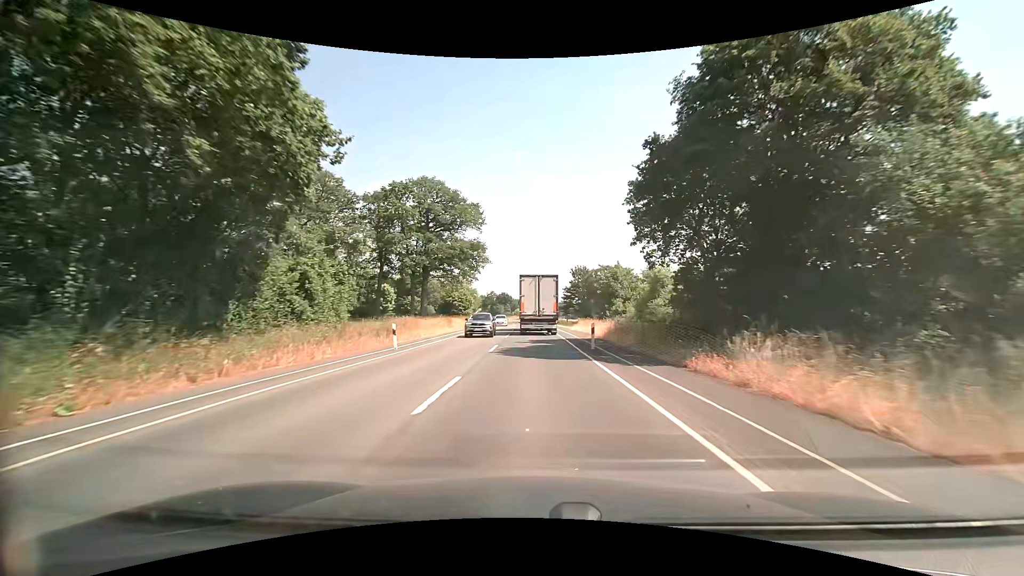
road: secondary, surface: asphalt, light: Day
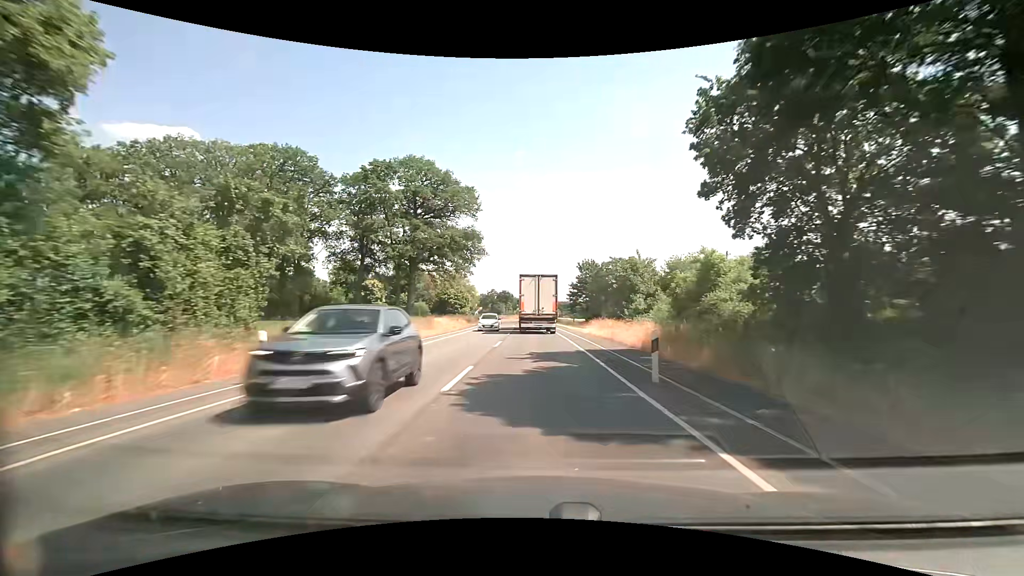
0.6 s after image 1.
(0.0, +10.0) m; -1°
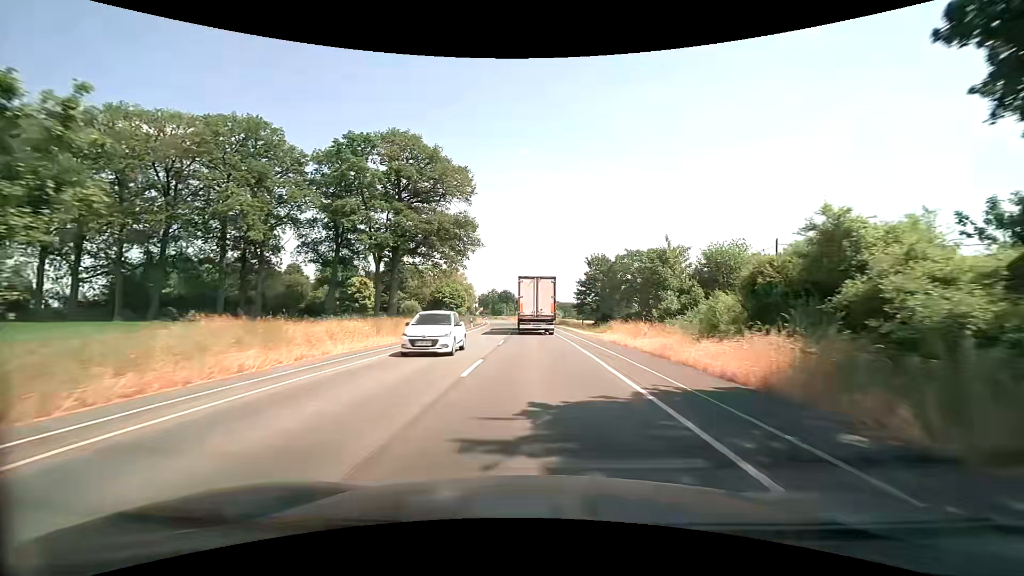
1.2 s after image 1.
(0.0, +10.1) m; 0°
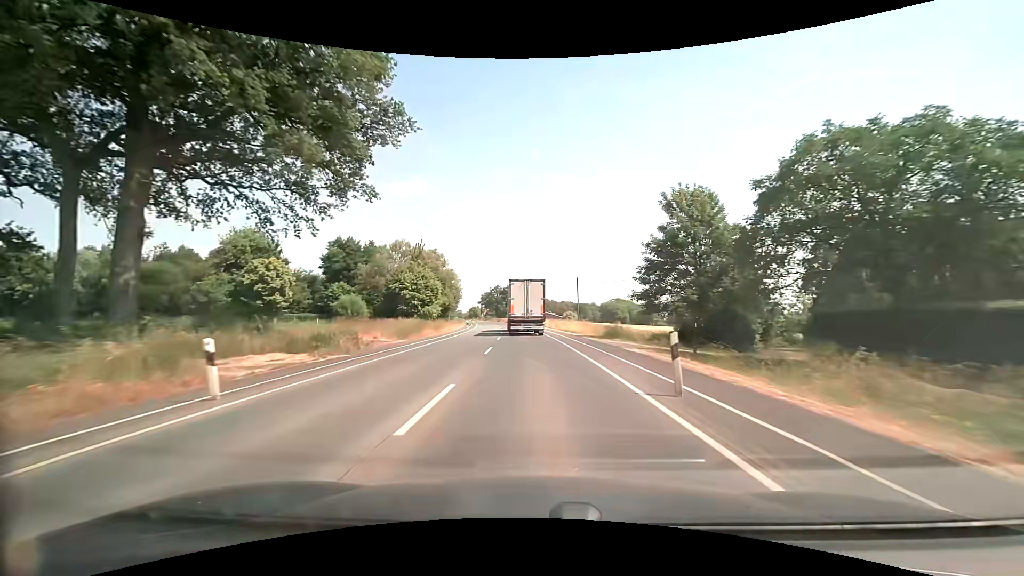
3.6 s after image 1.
(-0.3, +41.4) m; -1°
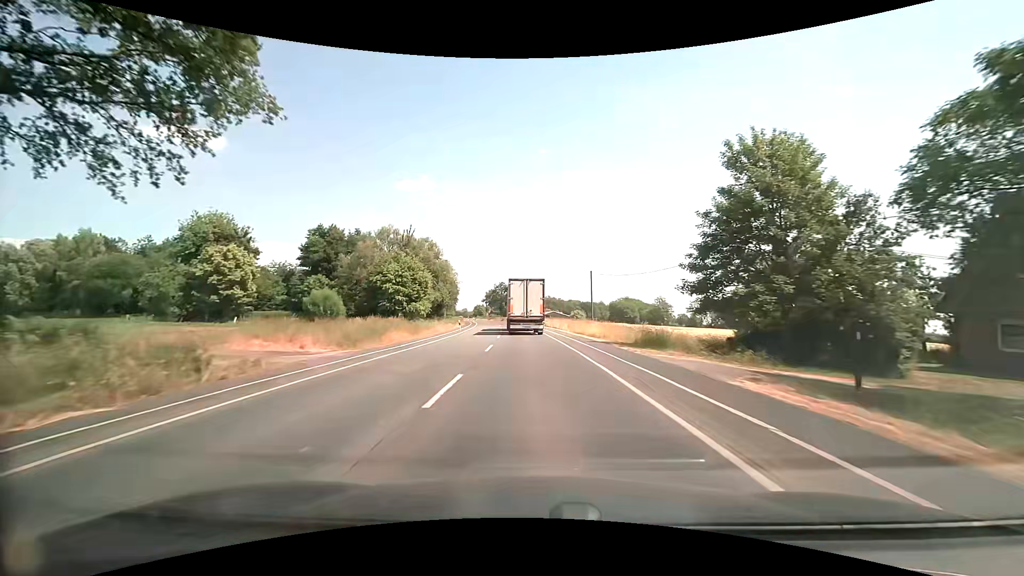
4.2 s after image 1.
(-0.1, +10.7) m; -1°
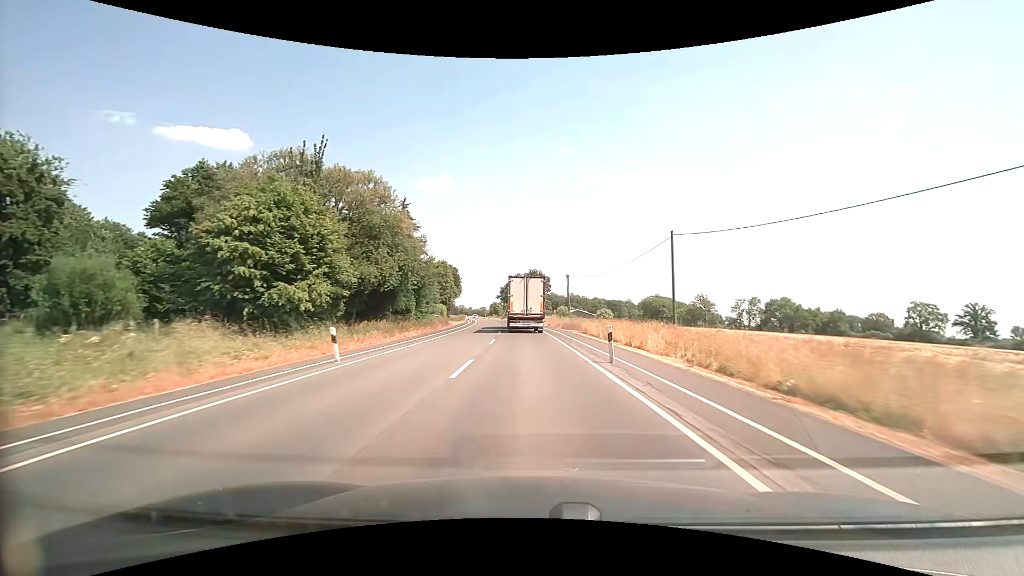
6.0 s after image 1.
(-0.8, +33.1) m; -3°
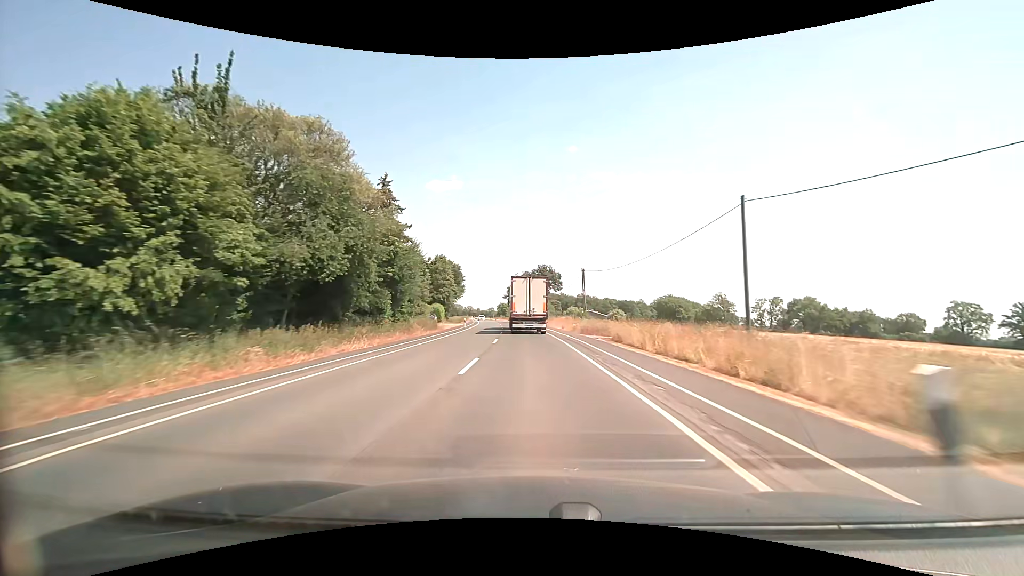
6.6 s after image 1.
(-0.1, +11.4) m; -1°
